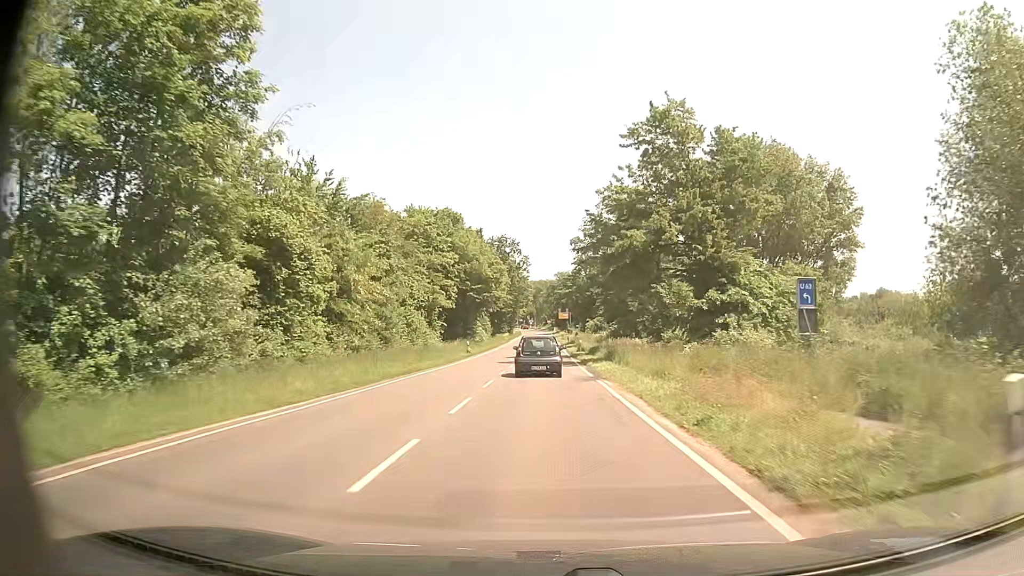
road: secondary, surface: asphalt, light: Day
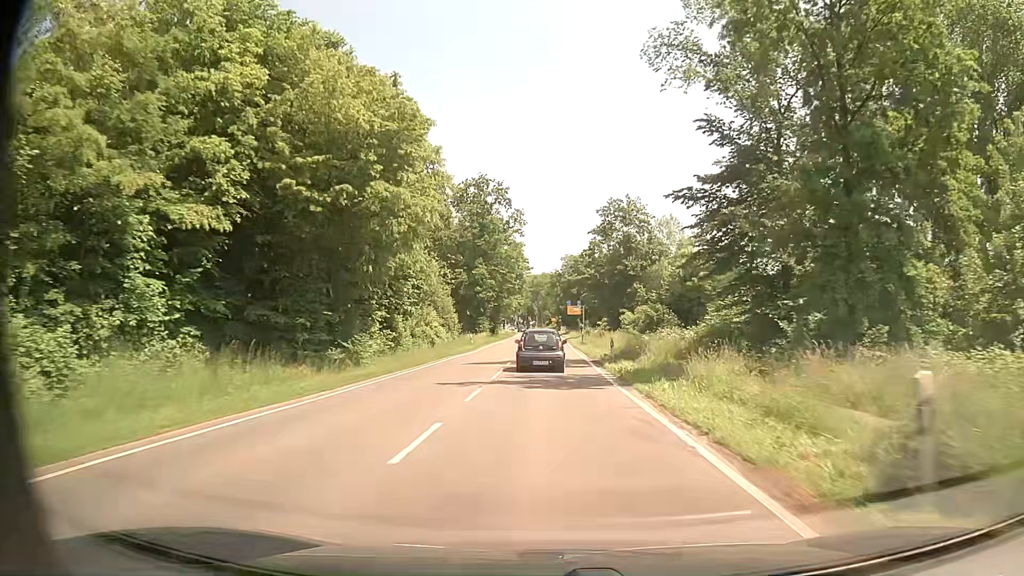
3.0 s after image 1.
(-0.1, +49.2) m; -1°
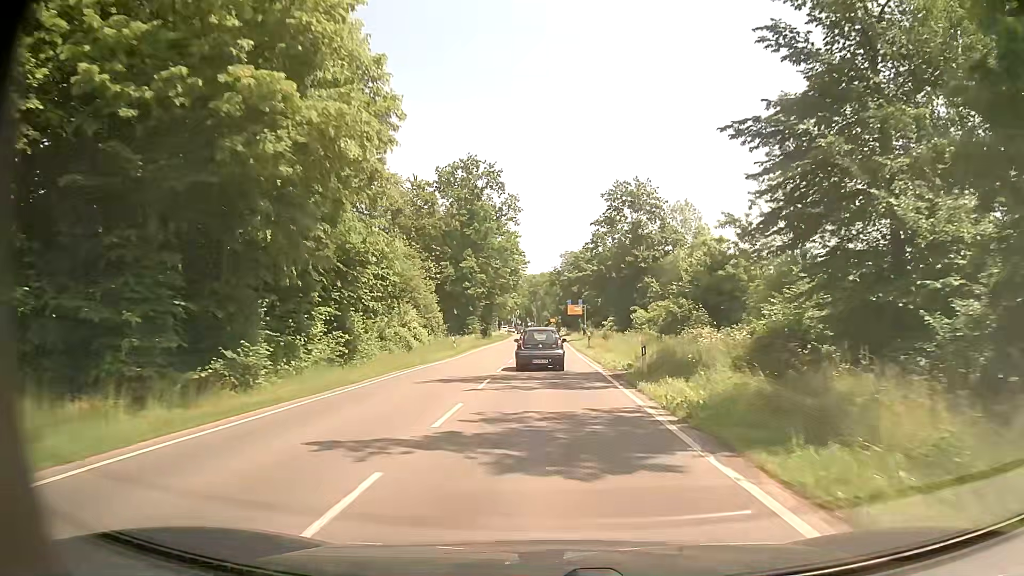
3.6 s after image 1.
(+0.1, +9.8) m; +1°
